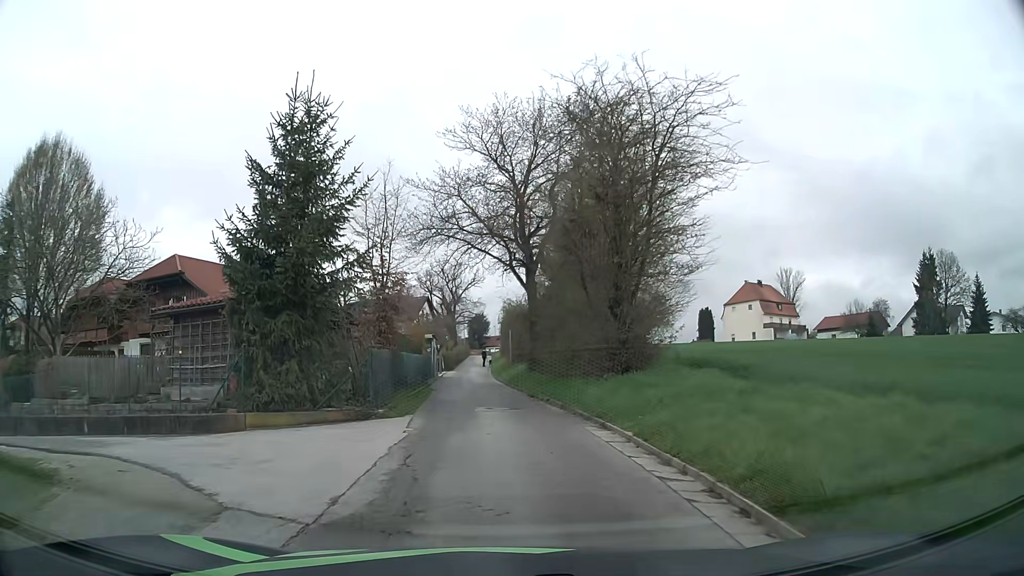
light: Day
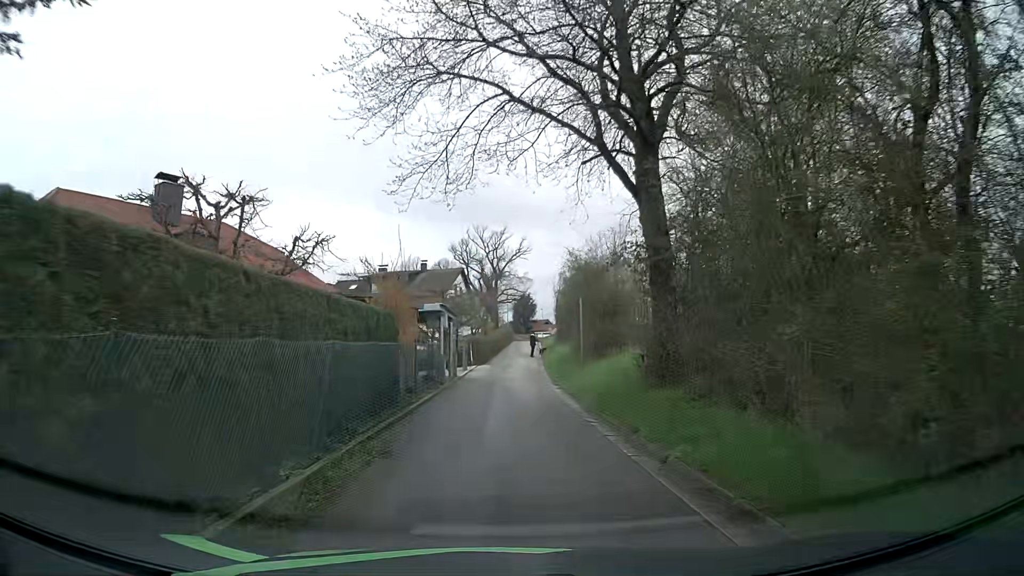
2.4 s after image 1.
(-0.6, +17.6) m; -5°
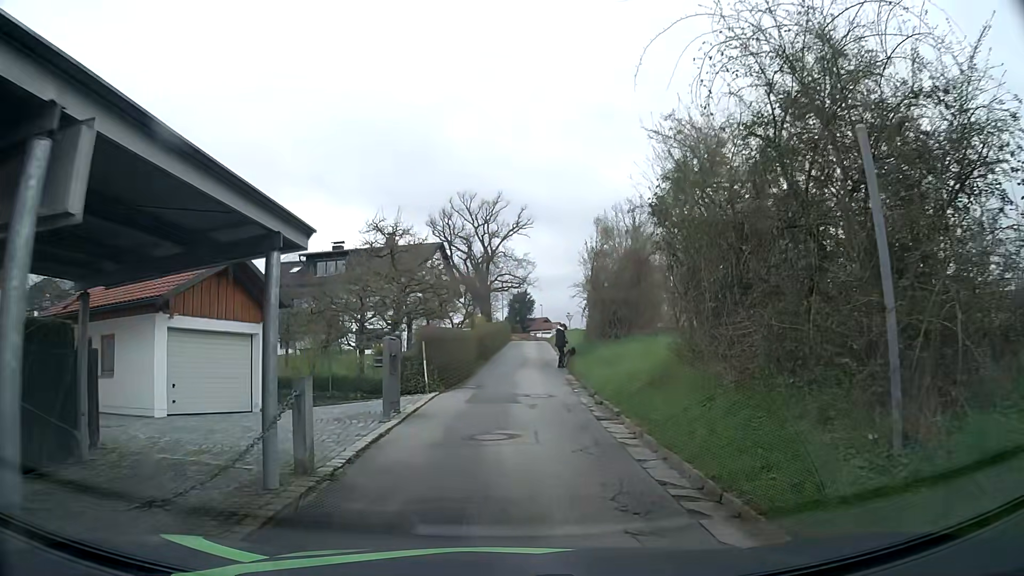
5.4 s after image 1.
(+0.2, +19.2) m; +2°
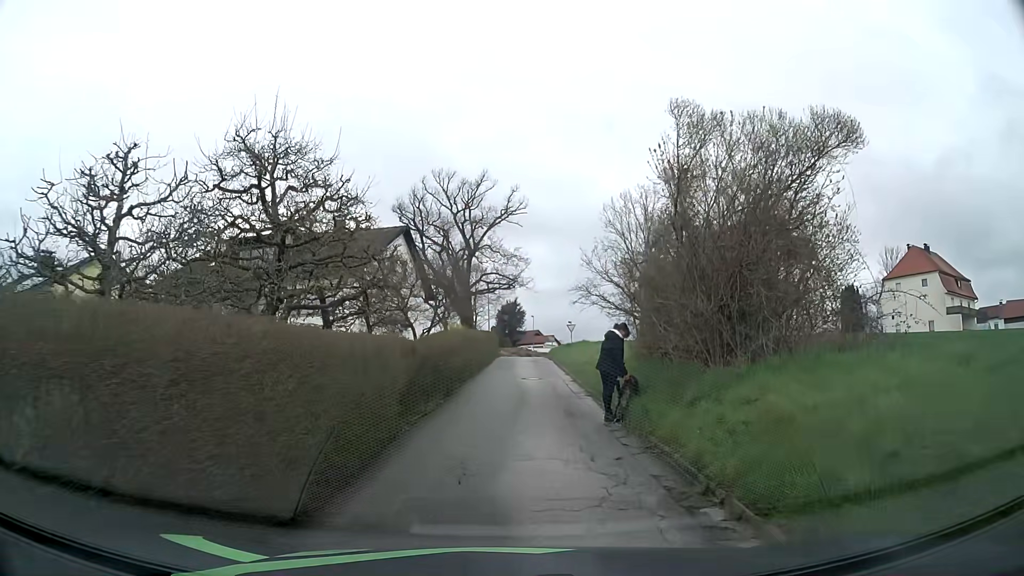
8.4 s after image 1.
(+0.1, +13.7) m; 0°
(0, +10) (+1, +20) (+1, +30) (+1, +40) (+2, +50) (+3, +60) (+9, +68) (+18, +72) (+27, +77) (+35, +82) m
